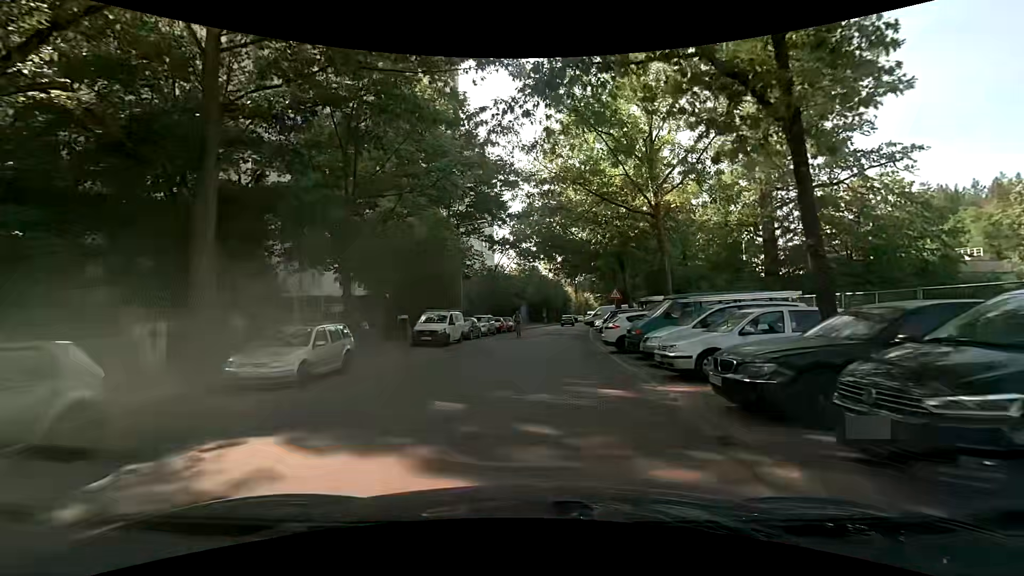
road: residential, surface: asphalt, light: Day
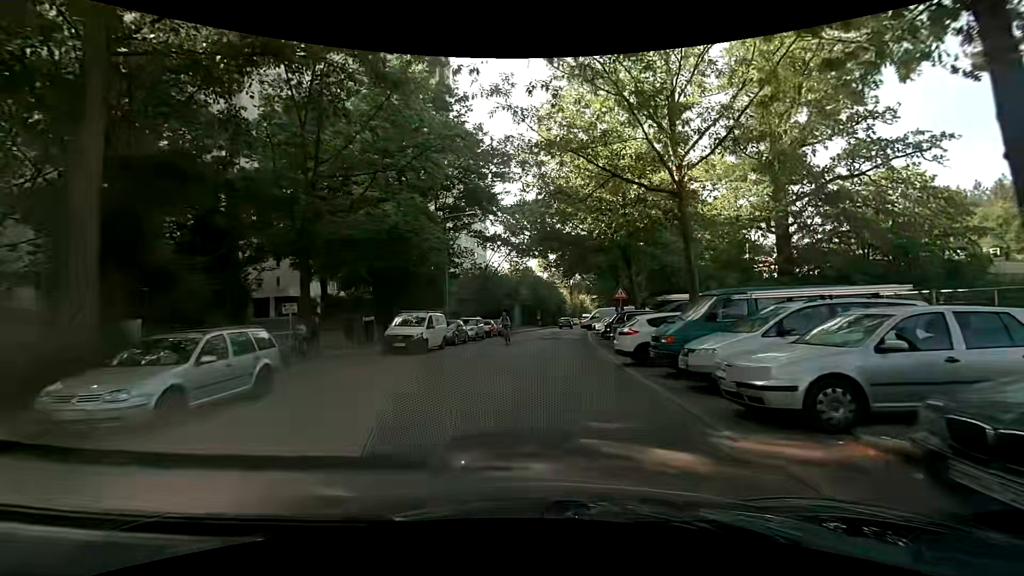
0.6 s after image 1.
(+0.1, +4.1) m; +1°
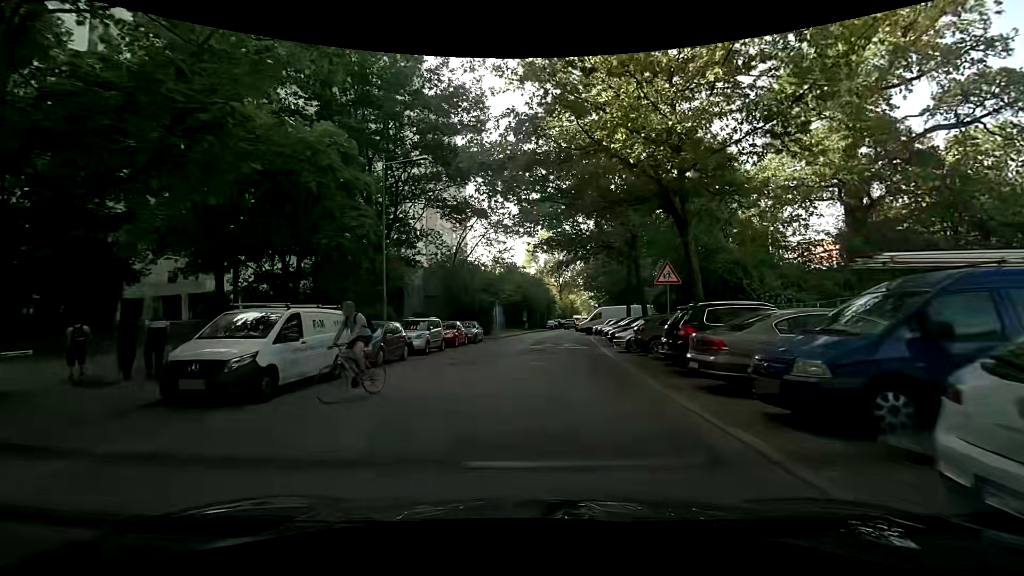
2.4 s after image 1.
(+0.3, +12.4) m; +2°
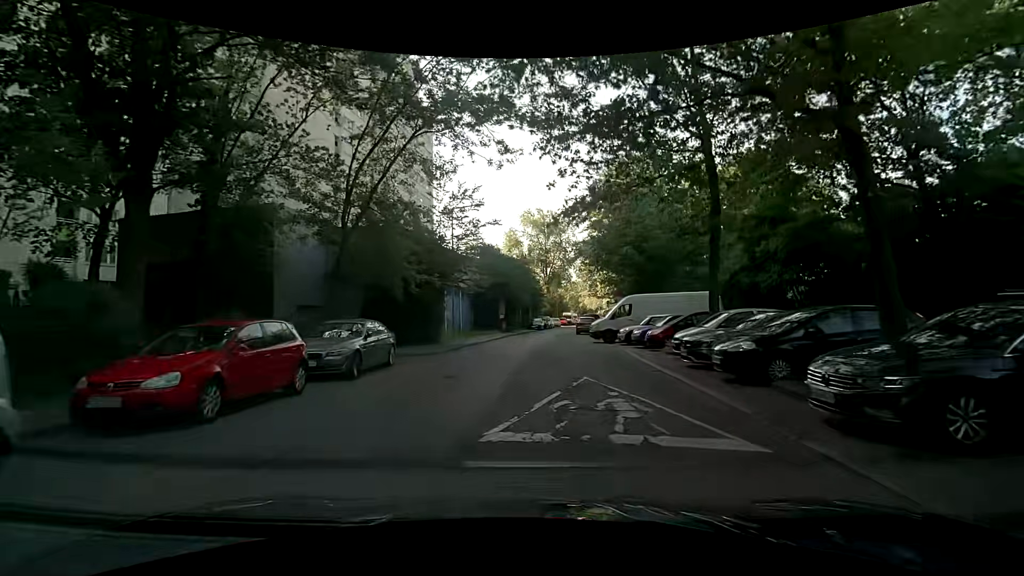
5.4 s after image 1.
(+0.3, +20.1) m; +3°
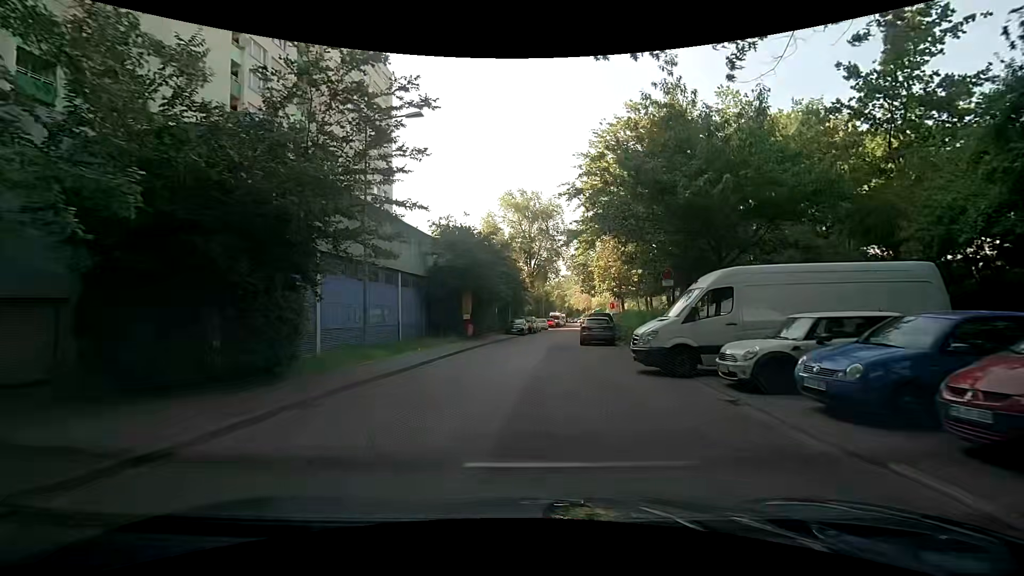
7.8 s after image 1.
(0.0, +15.1) m; 0°
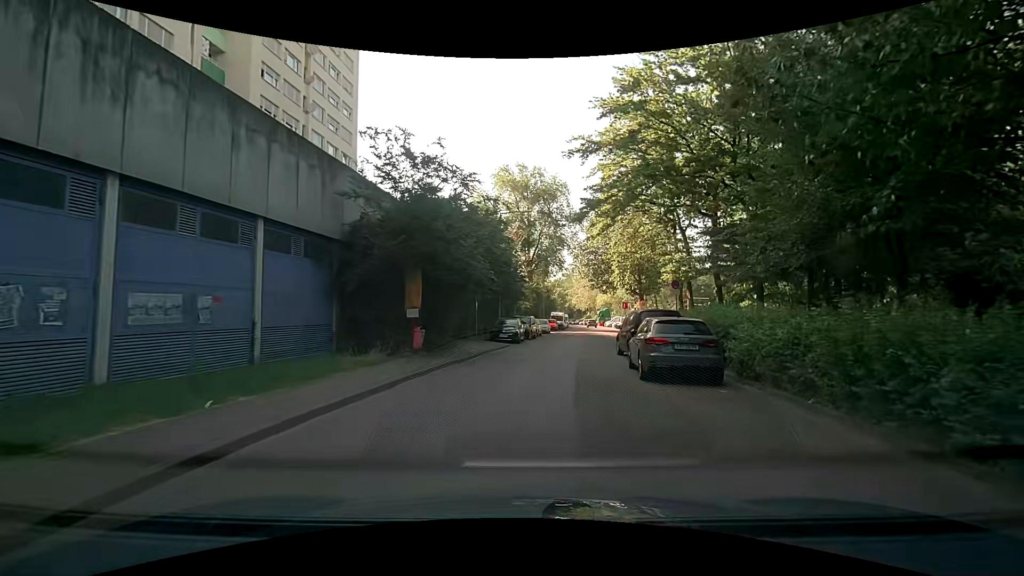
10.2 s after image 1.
(+0.3, +14.1) m; +3°
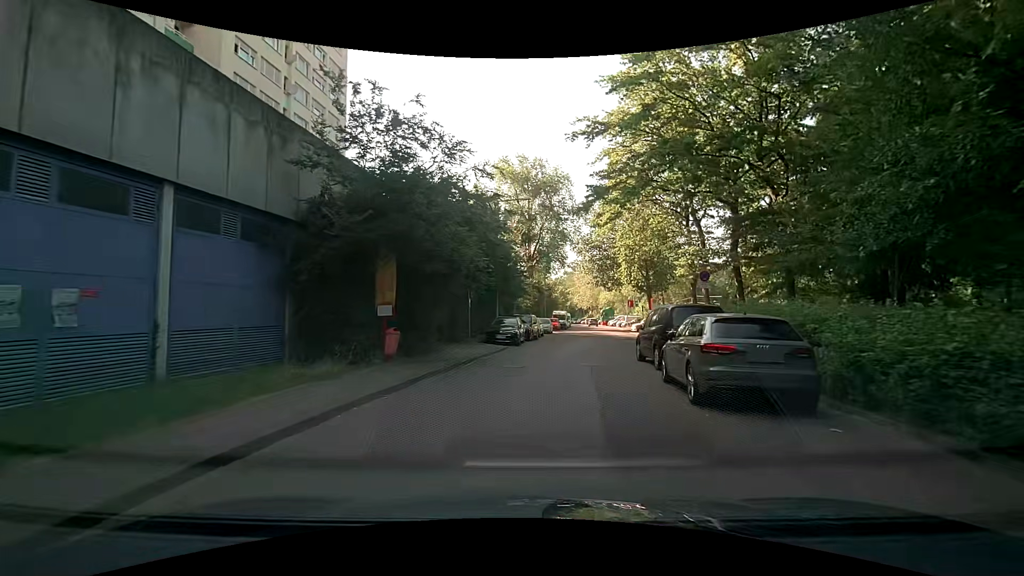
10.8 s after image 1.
(-0.1, +3.5) m; 0°
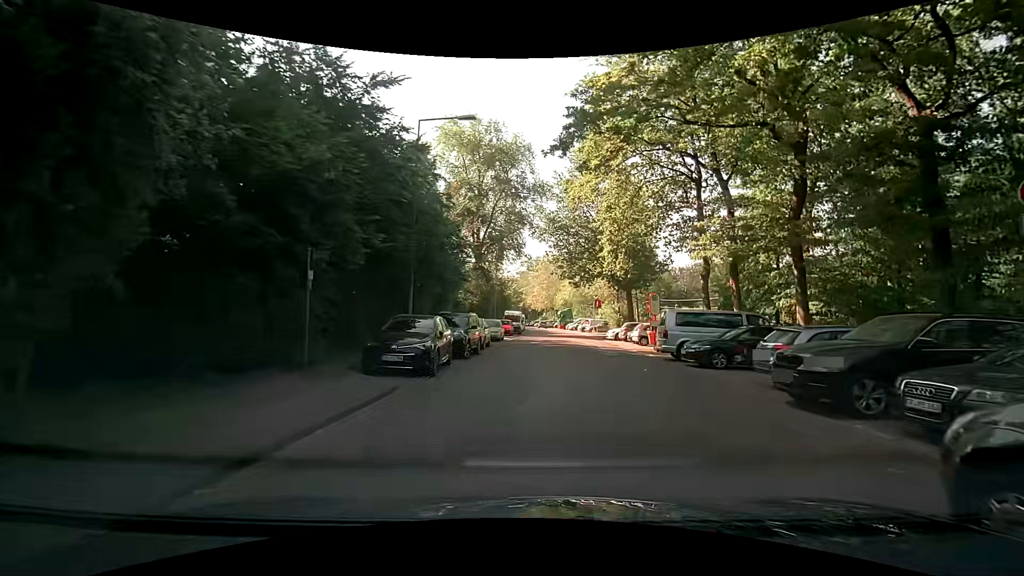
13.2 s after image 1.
(+0.1, +13.5) m; +5°
(0, +10) (+1, +20) (+2, +30) (+2, +40) (+3, +50) (+3, +60) (+3, +70) (+2, +80) (+2, +90) (+1, +100) m
